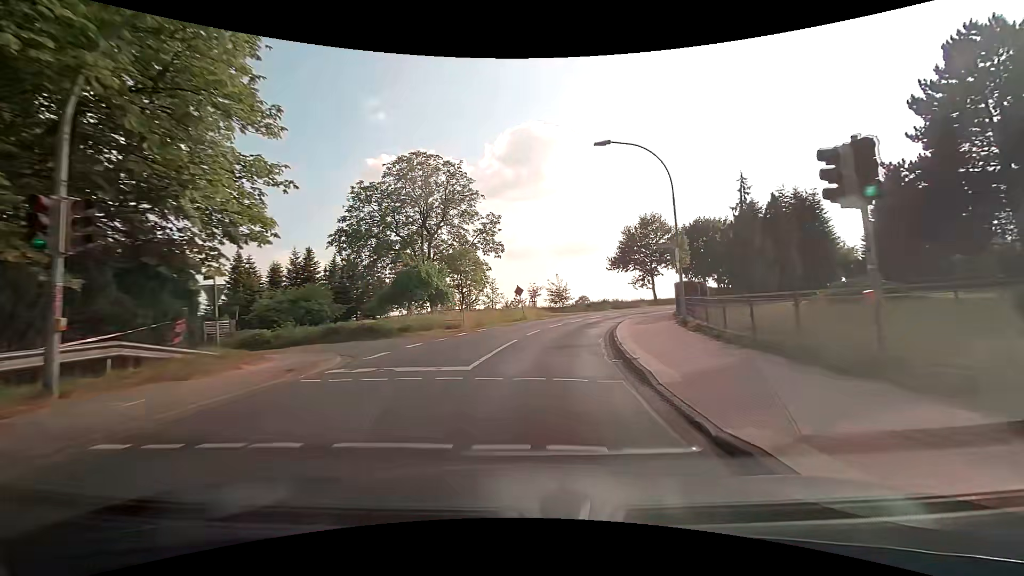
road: tertiary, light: Day
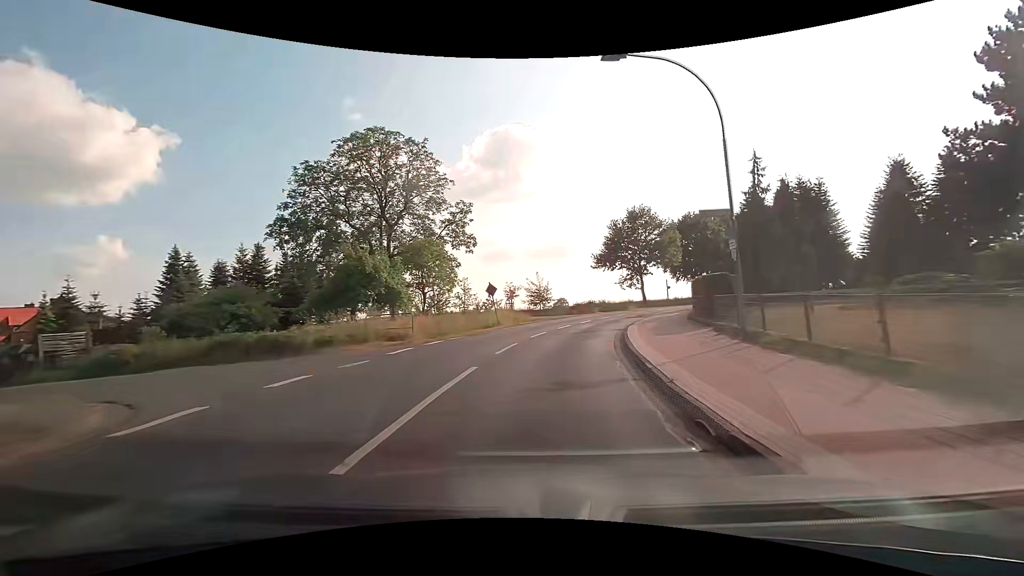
(+0.1, +7.5) m; +3°
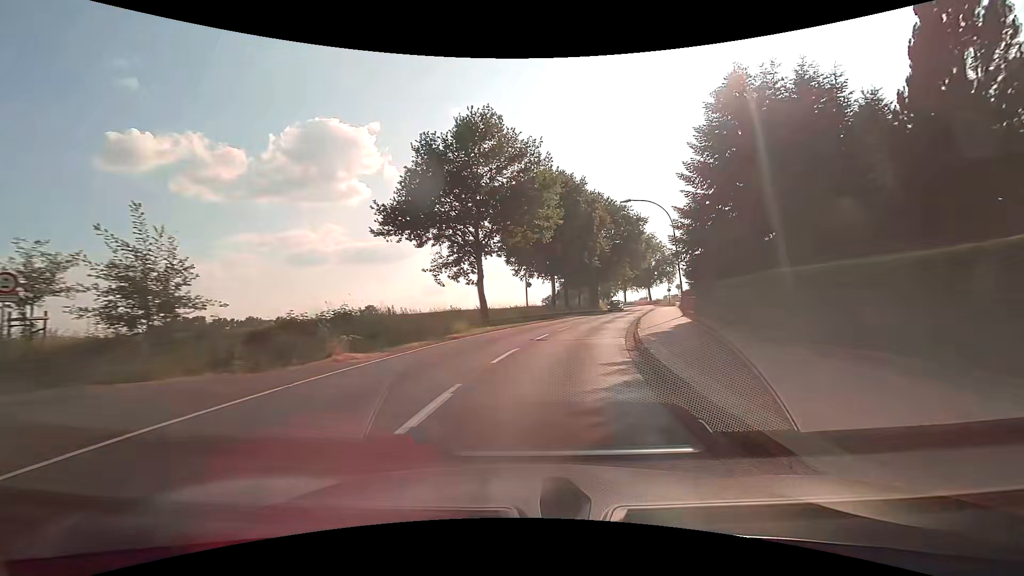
(+6.2, +36.7) m; +20°
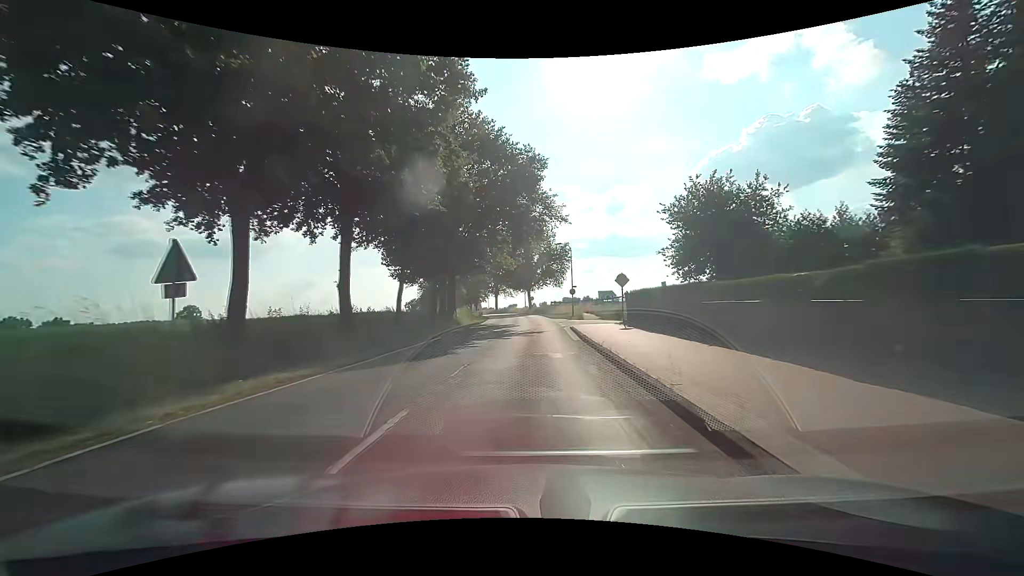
(+6.6, +37.2) m; +15°
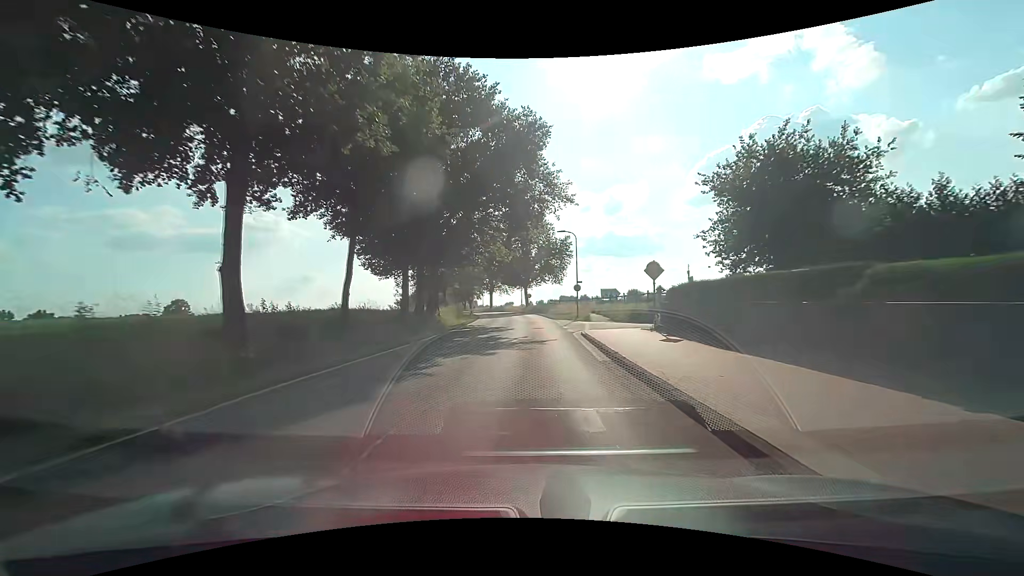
(0.0, +7.6) m; 0°
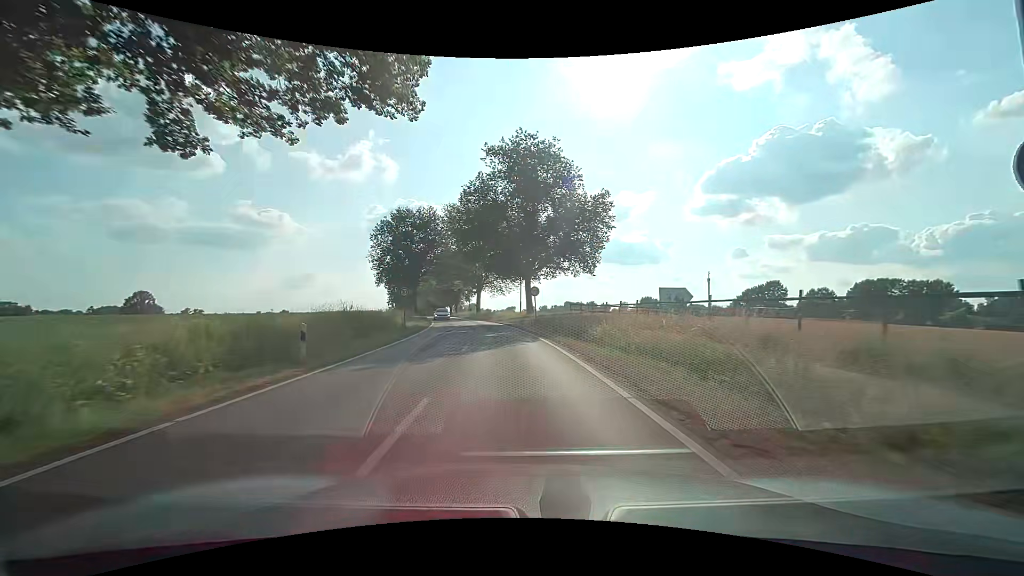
(+0.5, +38.2) m; +1°
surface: asphalt
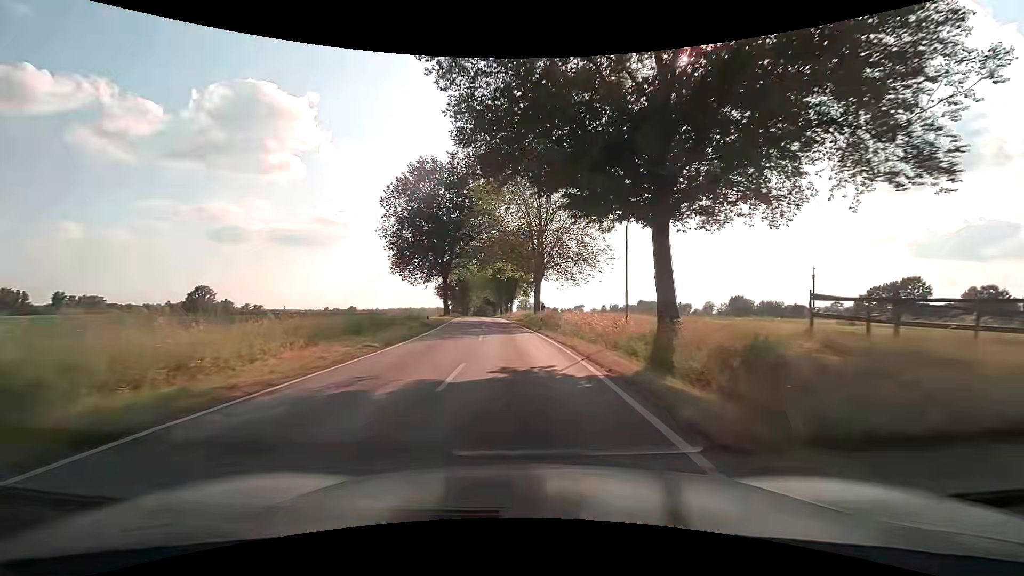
(-2.3, +31.9) m; -8°
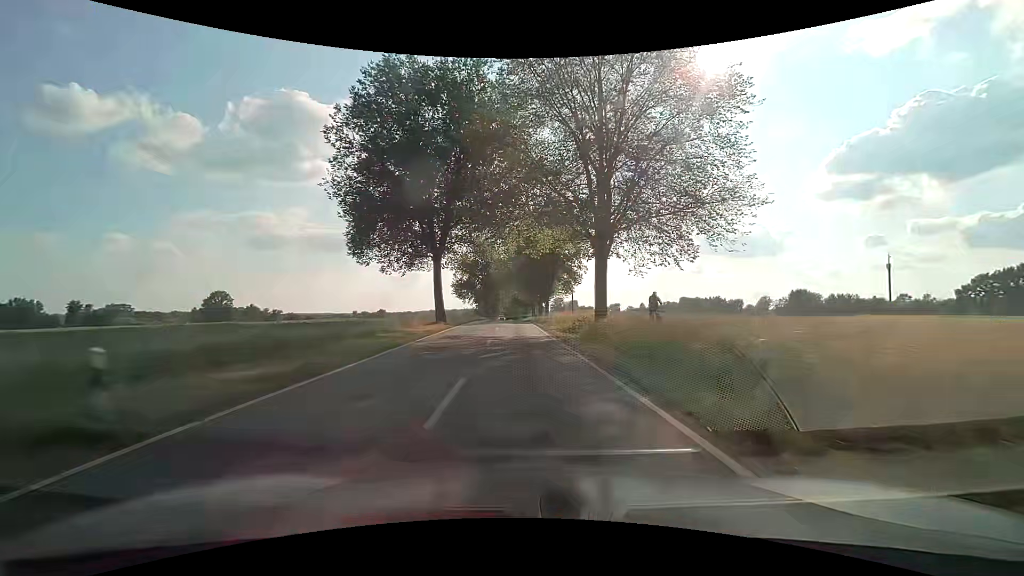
(-1.2, +27.1) m; -3°
(0, +10) (0, +20) (-1, +30) (-1, +40) (-1, +50) (-2, +60) (-2, +70) (-2, +80) (-3, +90) (-3, +100) m
